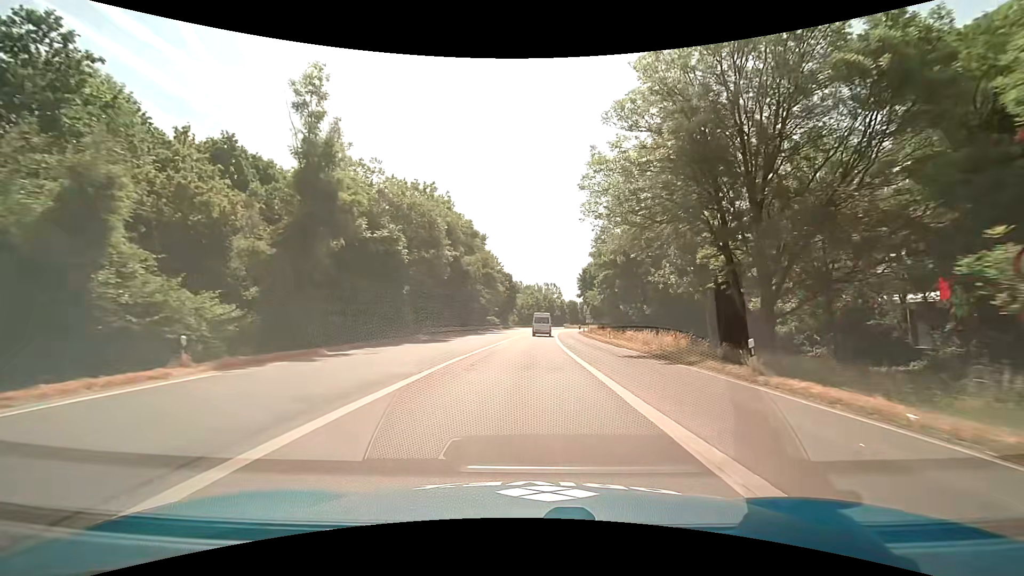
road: trunk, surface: asphalt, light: Day
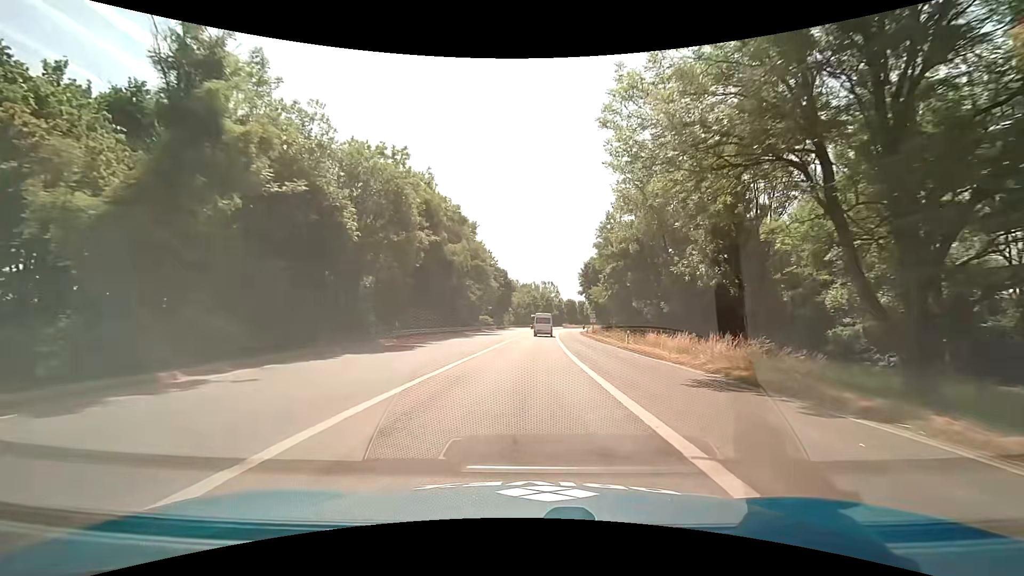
(0.0, +9.2) m; 0°
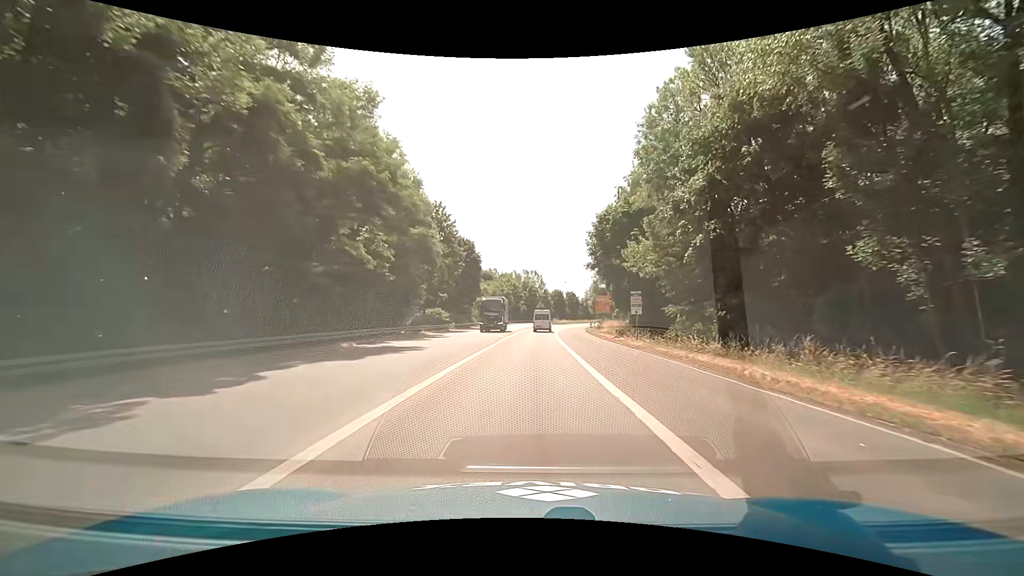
(+0.6, +36.8) m; +2°
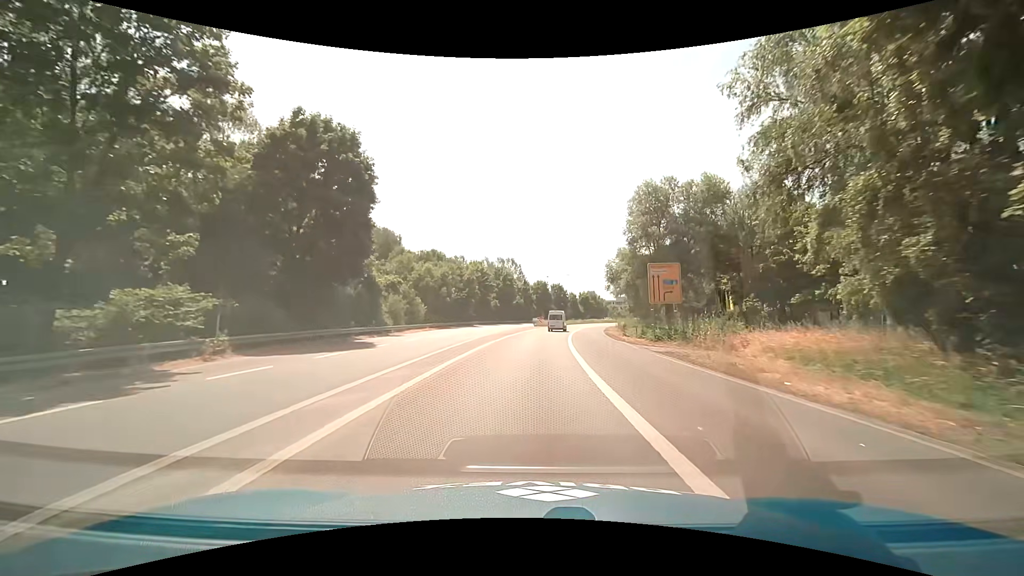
(+1.0, +45.9) m; +2°
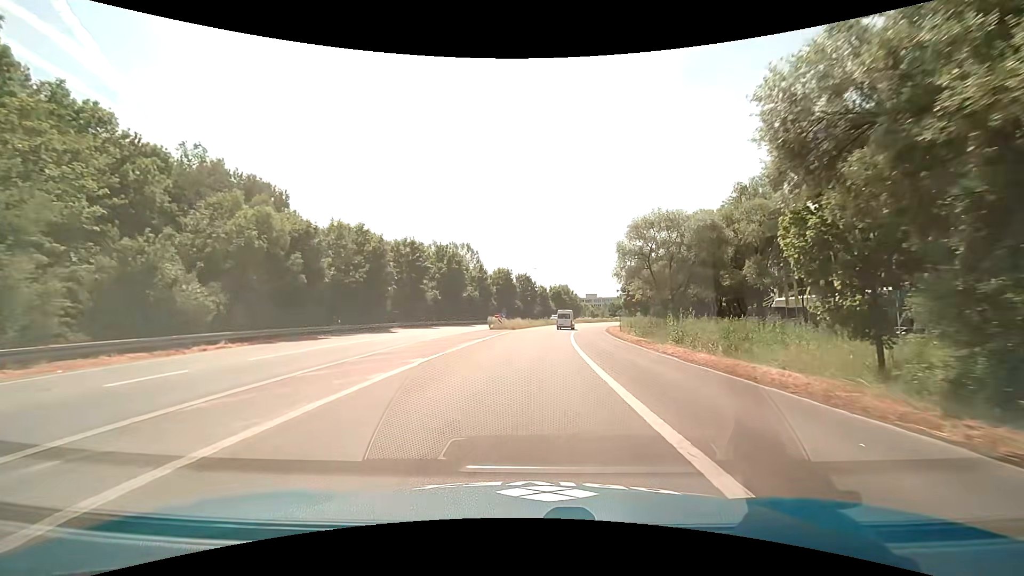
(+1.4, +36.6) m; +5°
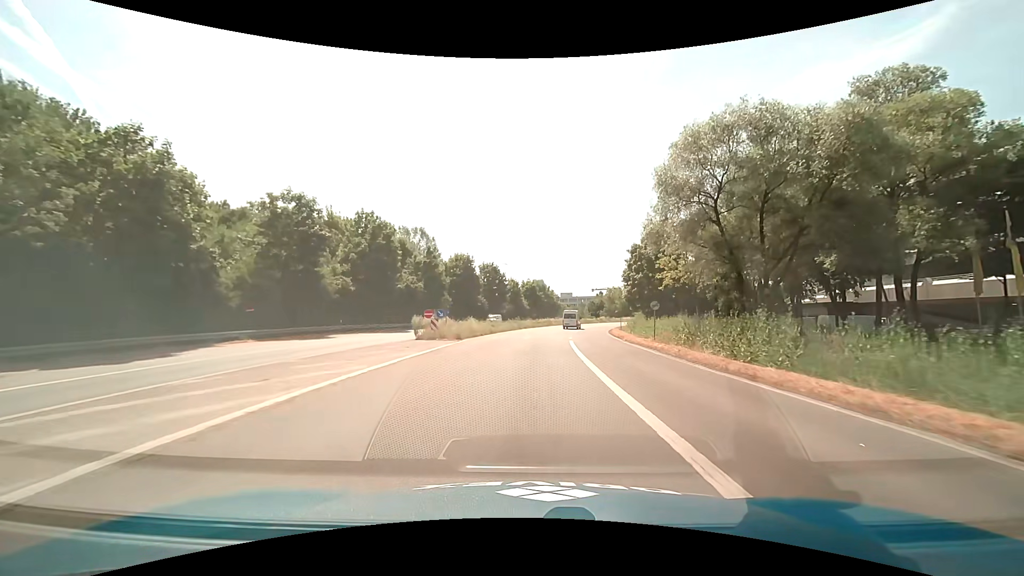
(+0.7, +27.4) m; +3°
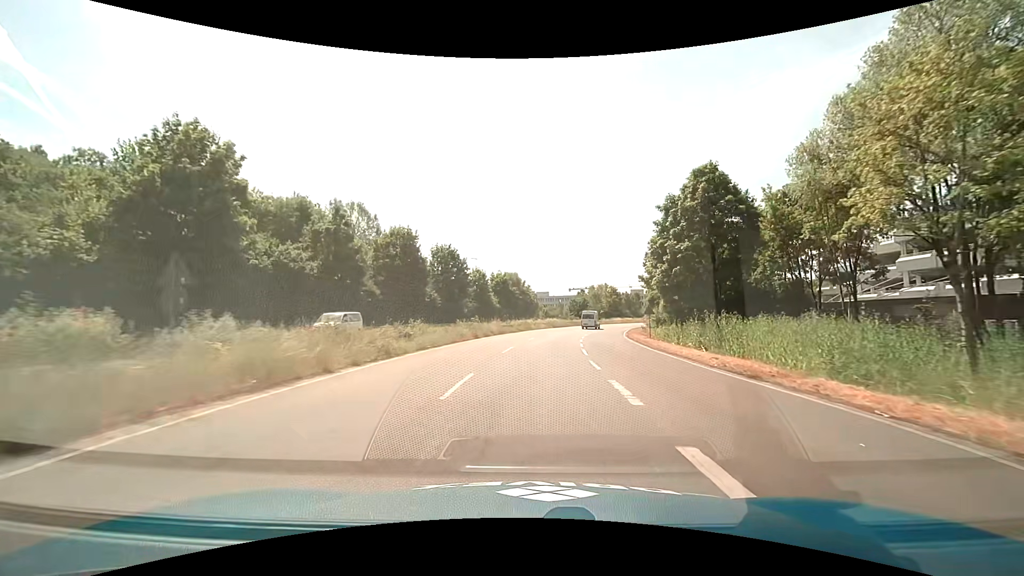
(+0.7, +27.4) m; +3°
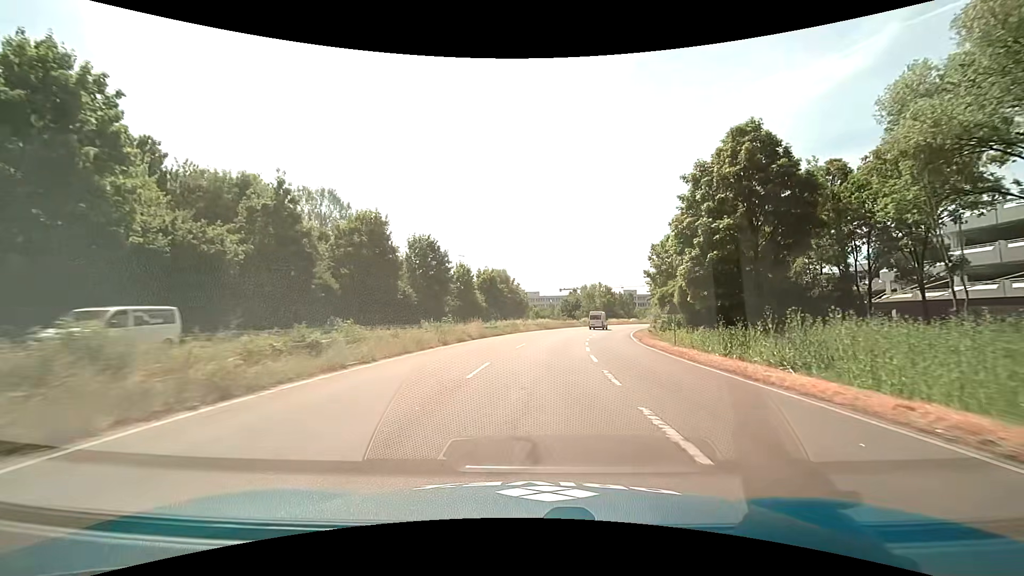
(+0.1, +9.1) m; +1°
(0, +10) (+1, +20) (+1, +30) (+3, +40) (+4, +50) (+6, +60) (+9, +69) (+12, +79) (+15, +88) (+18, +98) m
